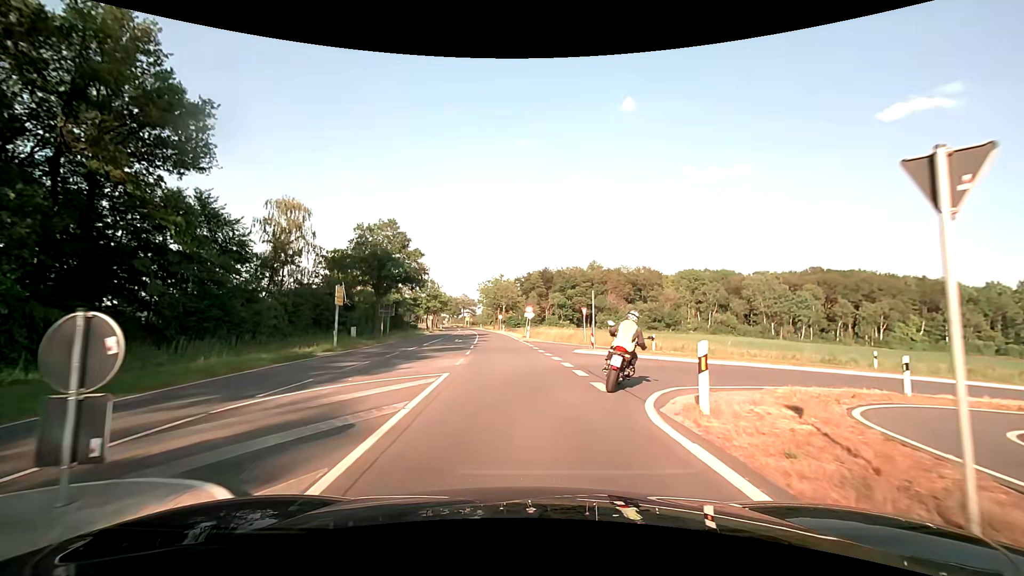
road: secondary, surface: asphalt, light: Day
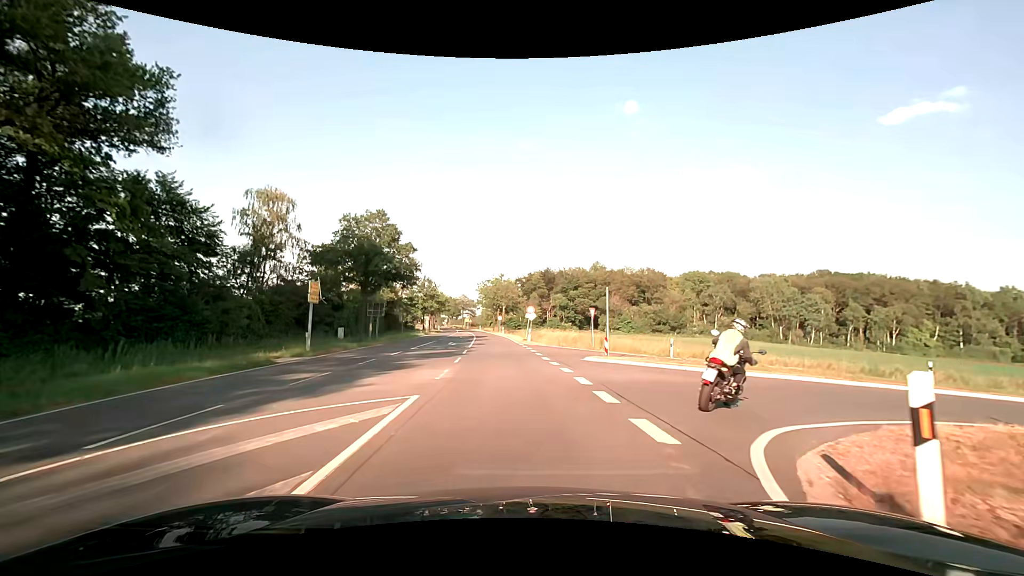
(0.0, +4.0) m; 0°
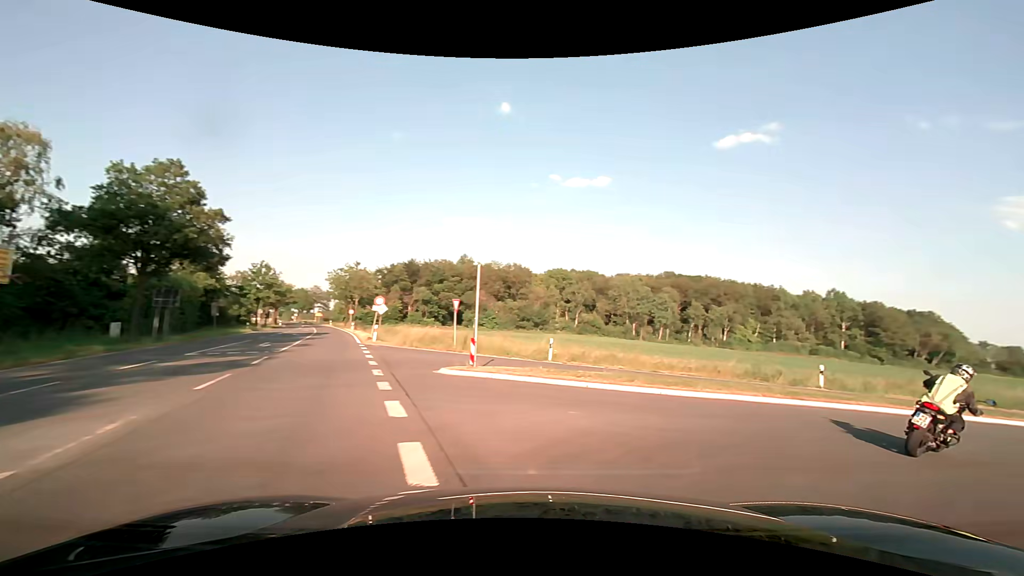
(+0.4, +7.5) m; +12°
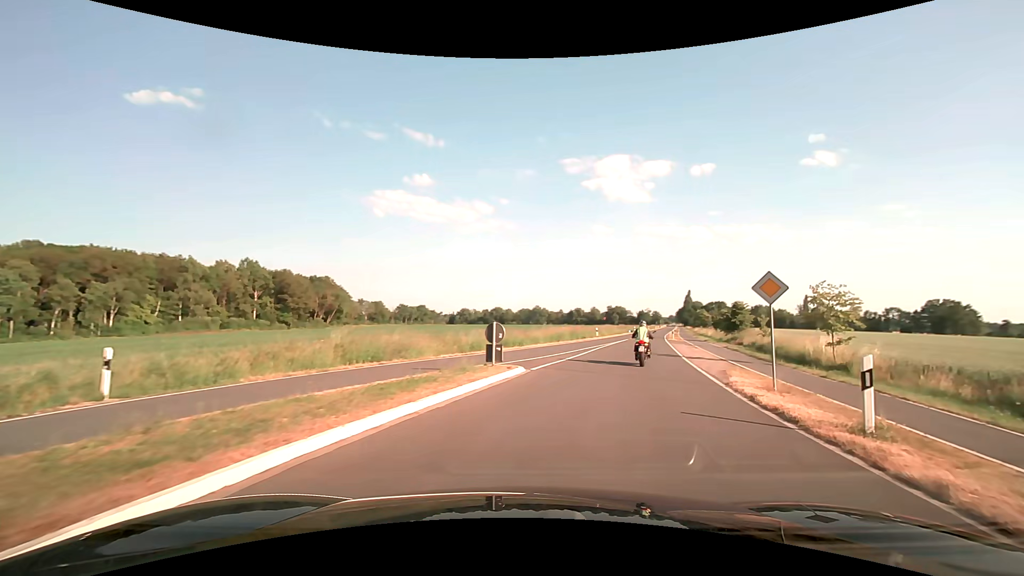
(+8.5, +12.5) m; +61°
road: tertiary
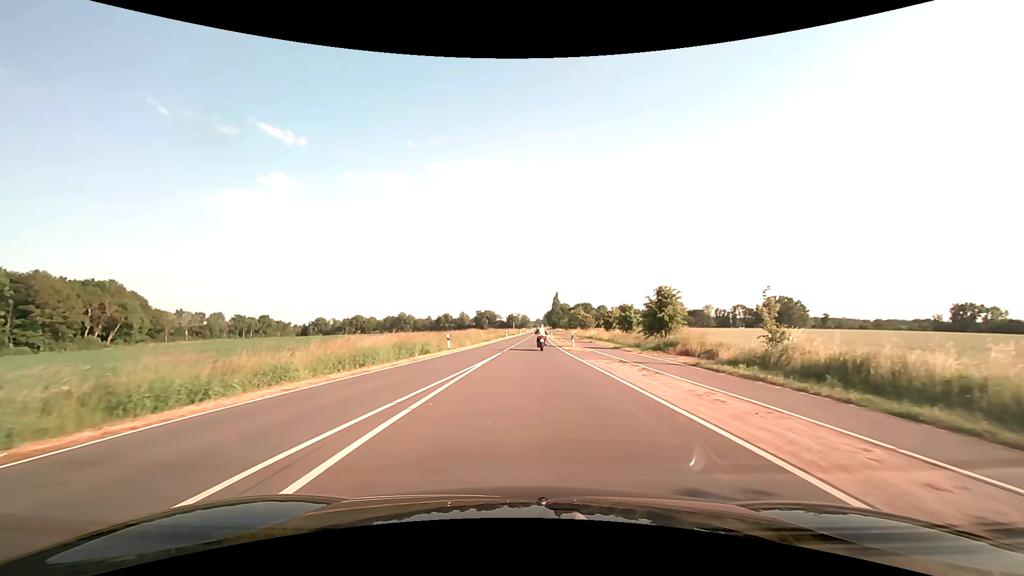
(+5.0, +24.7) m; +16°
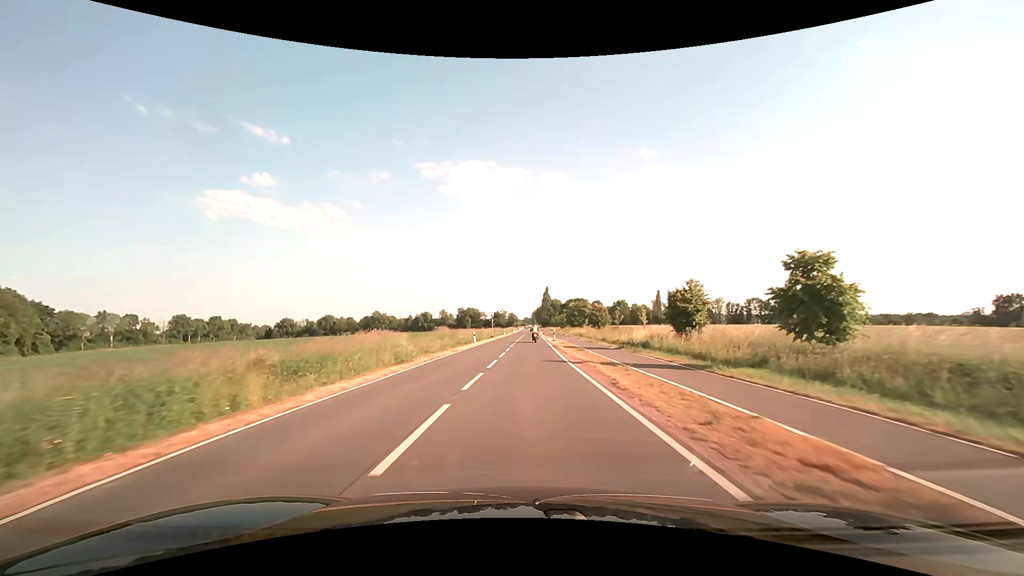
(+0.7, +37.1) m; +2°
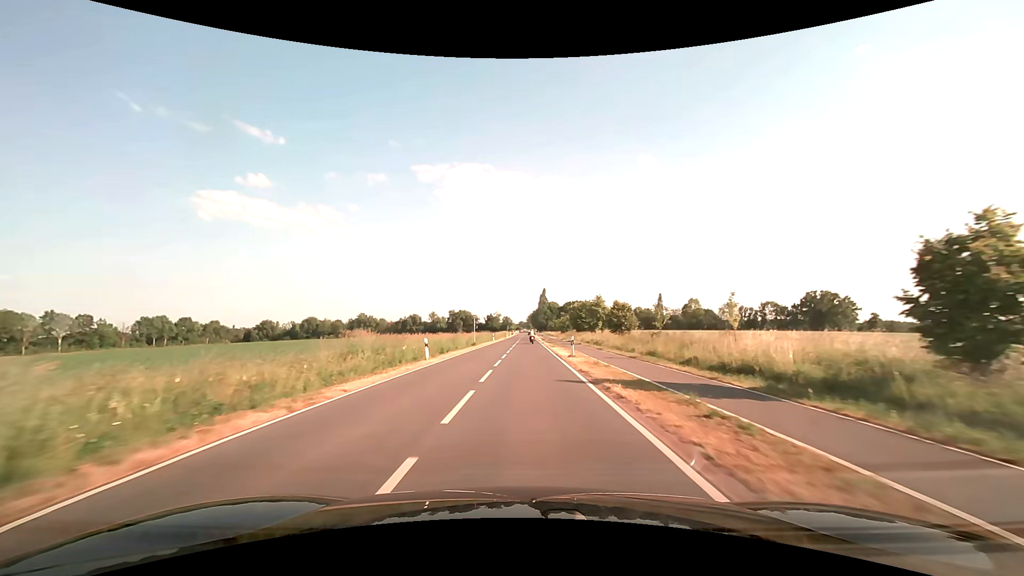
(+0.1, +21.4) m; 0°
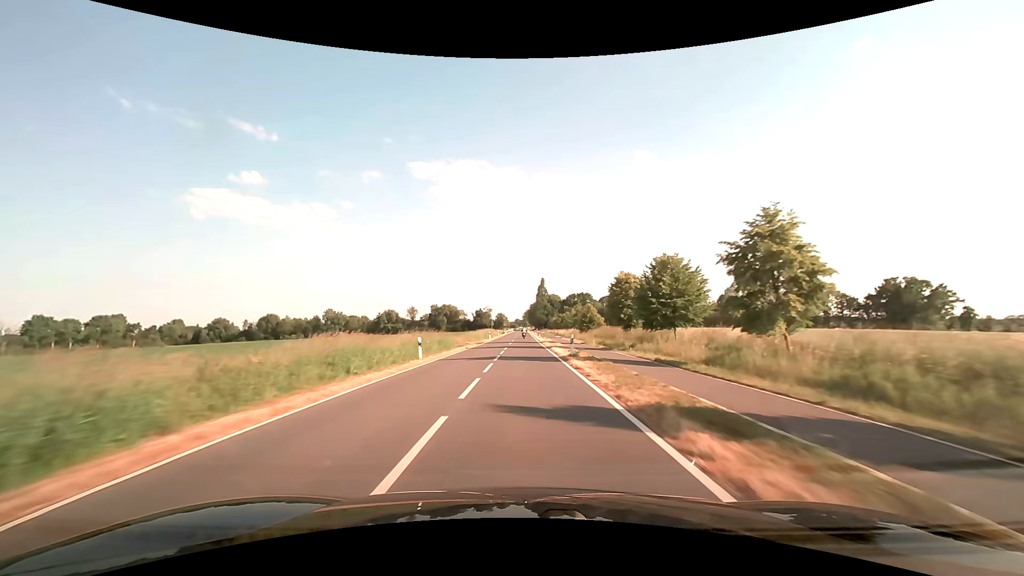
(+0.4, +52.1) m; +1°
(0, +10) (0, +20) (0, +30) (0, +40) (0, +50) (0, +60) (0, +70) (0, +80) (0, +90) (0, +100) m
